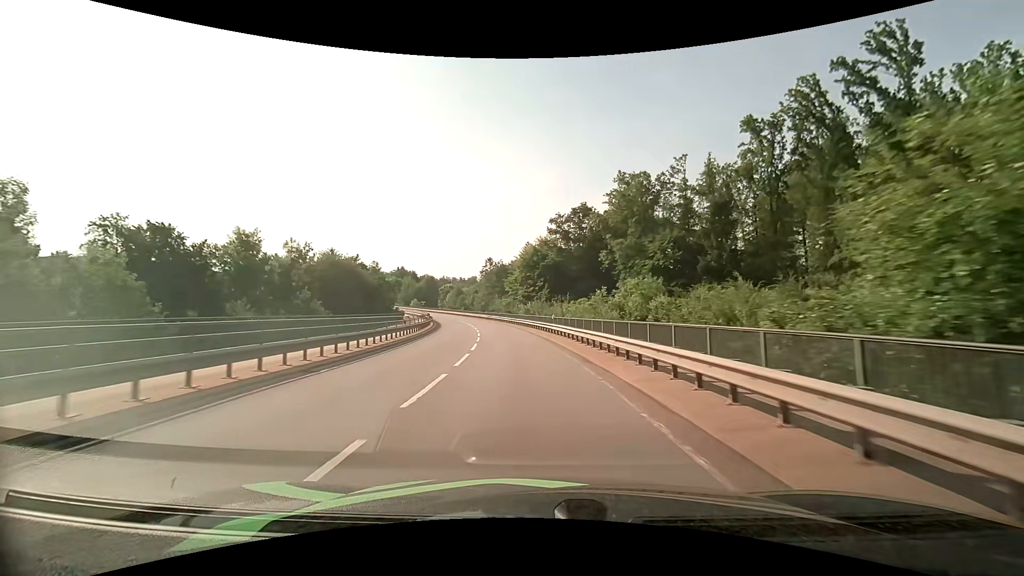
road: secondary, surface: asphalt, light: Day
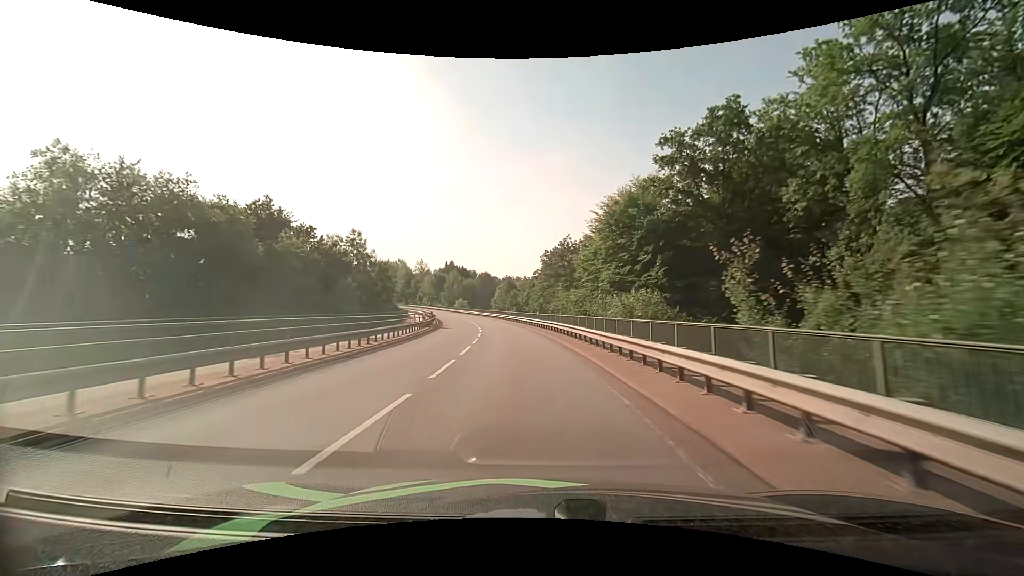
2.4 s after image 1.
(-2.4, +39.2) m; -8°
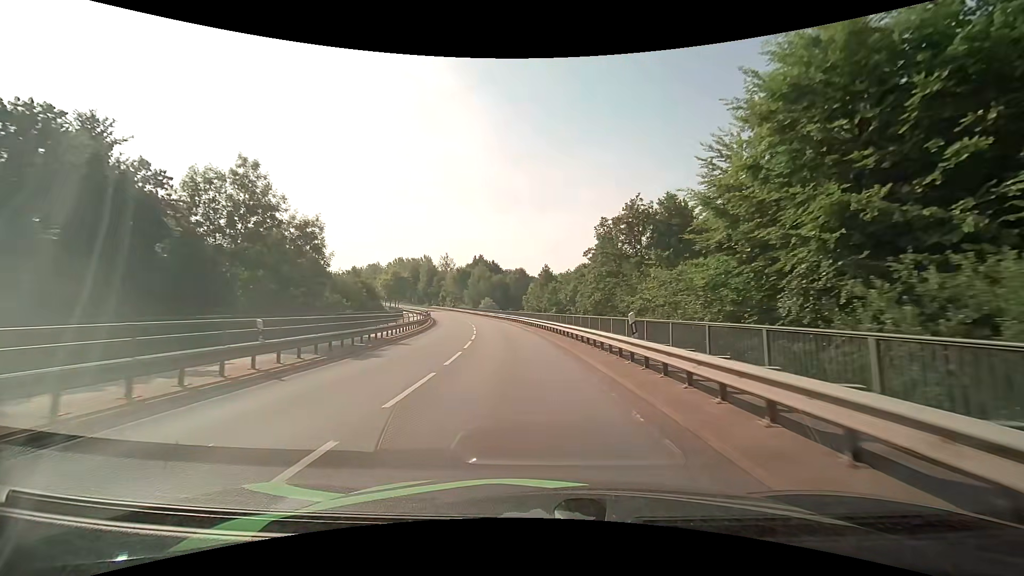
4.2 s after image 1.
(-1.1, +27.3) m; -5°
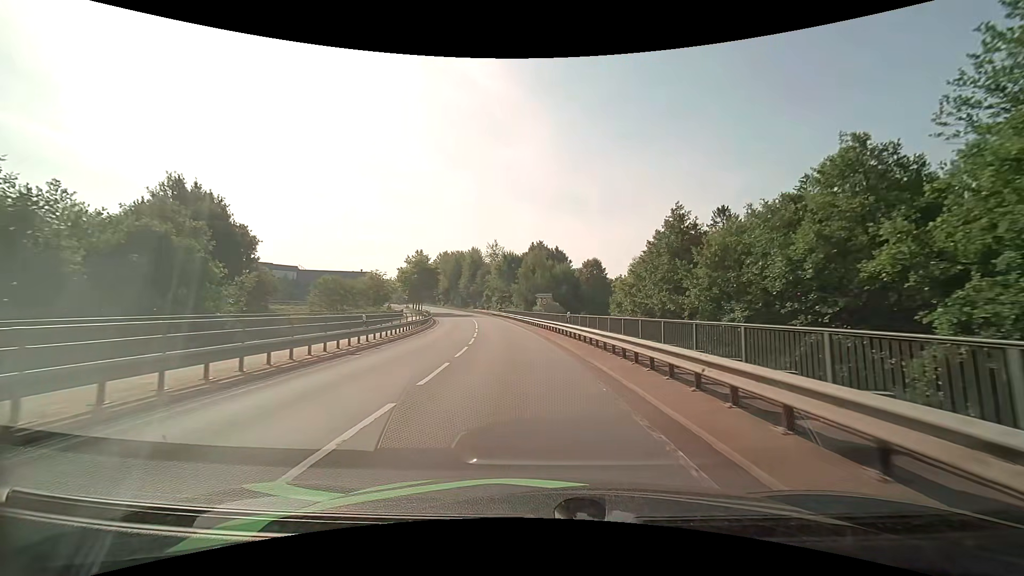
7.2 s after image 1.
(-2.7, +40.0) m; -8°
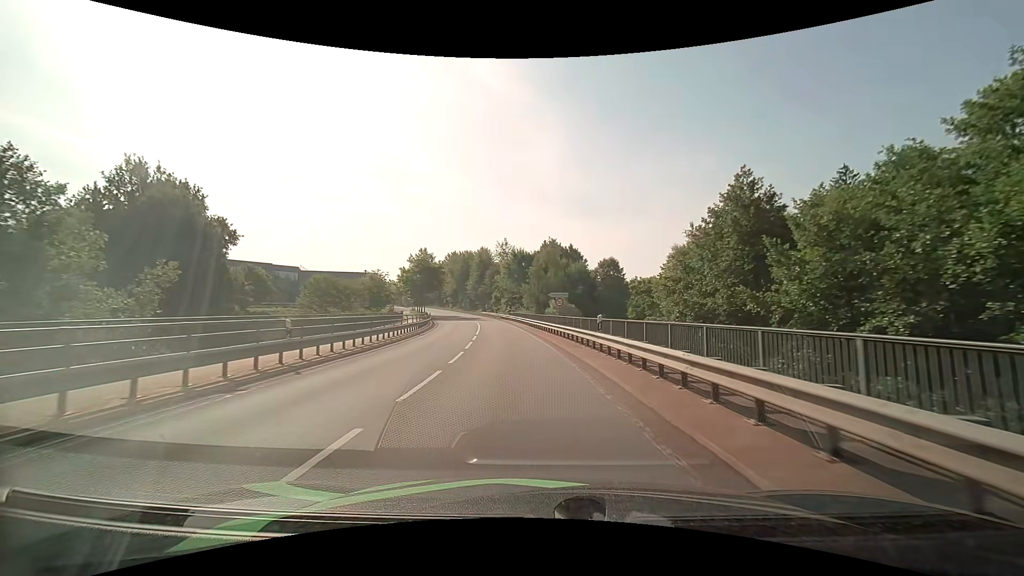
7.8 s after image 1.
(-0.1, +7.4) m; -1°
